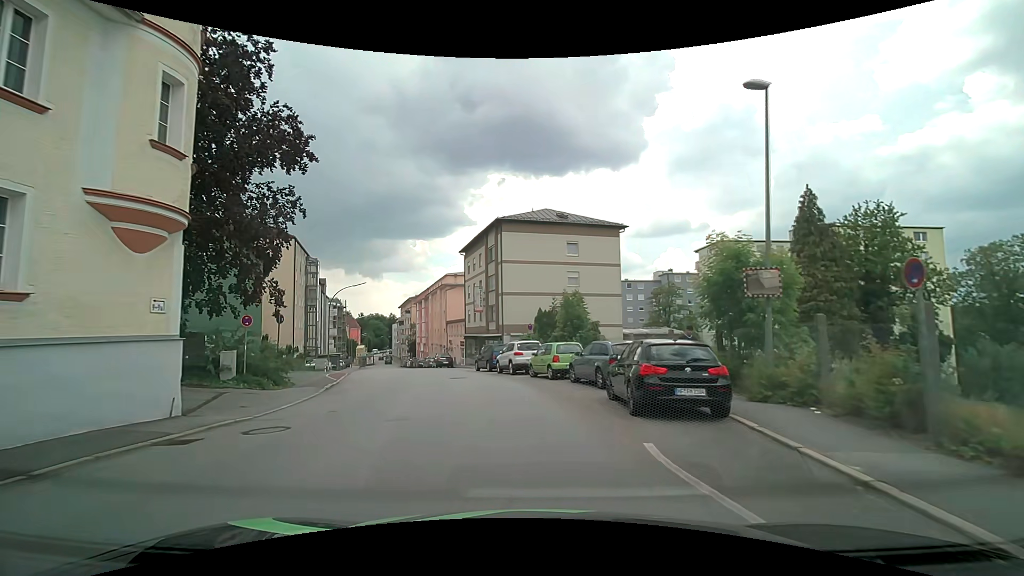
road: tertiary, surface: asphalt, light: Day
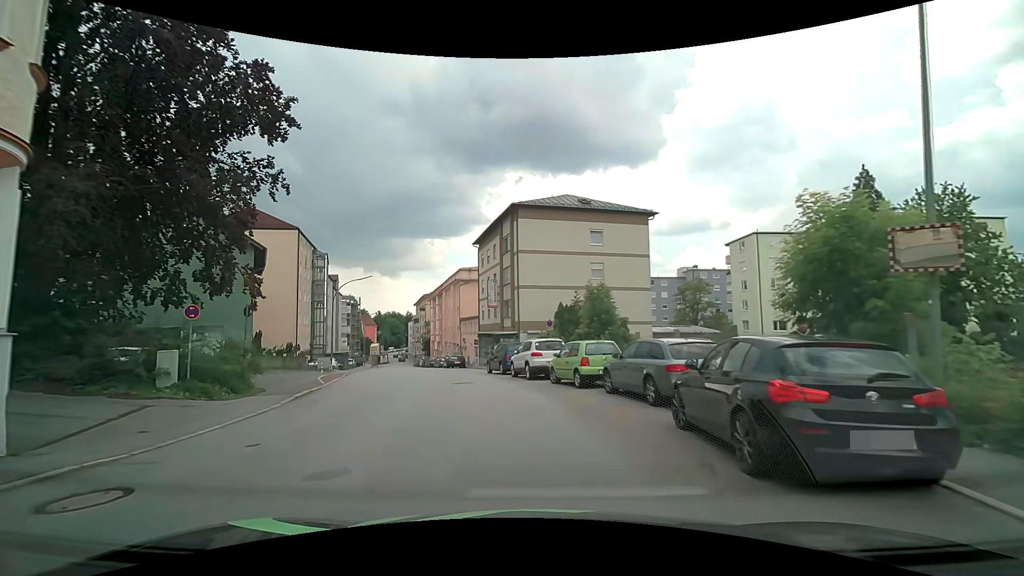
(0.0, +4.2) m; -1°
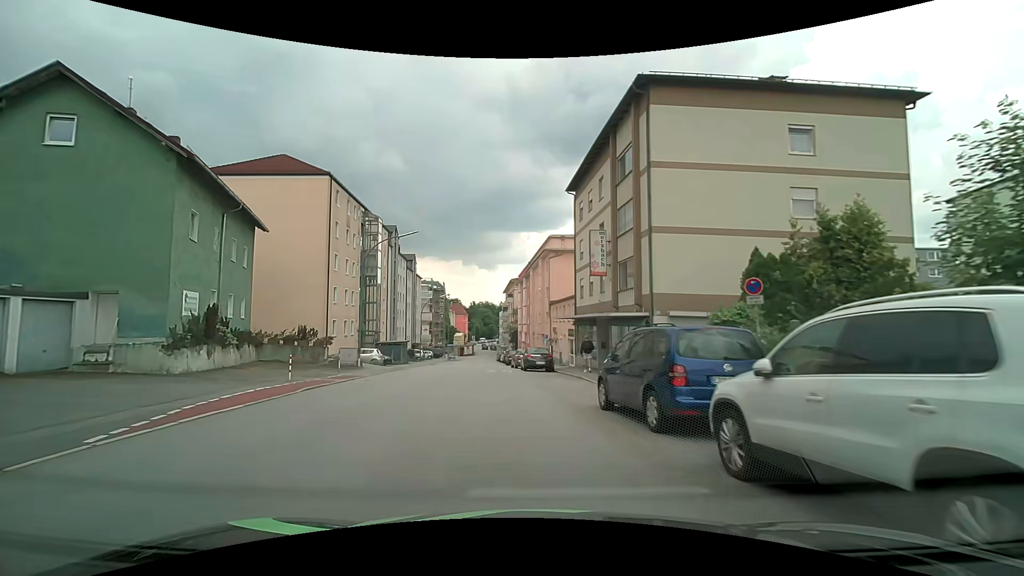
(-1.6, +17.4) m; -11°
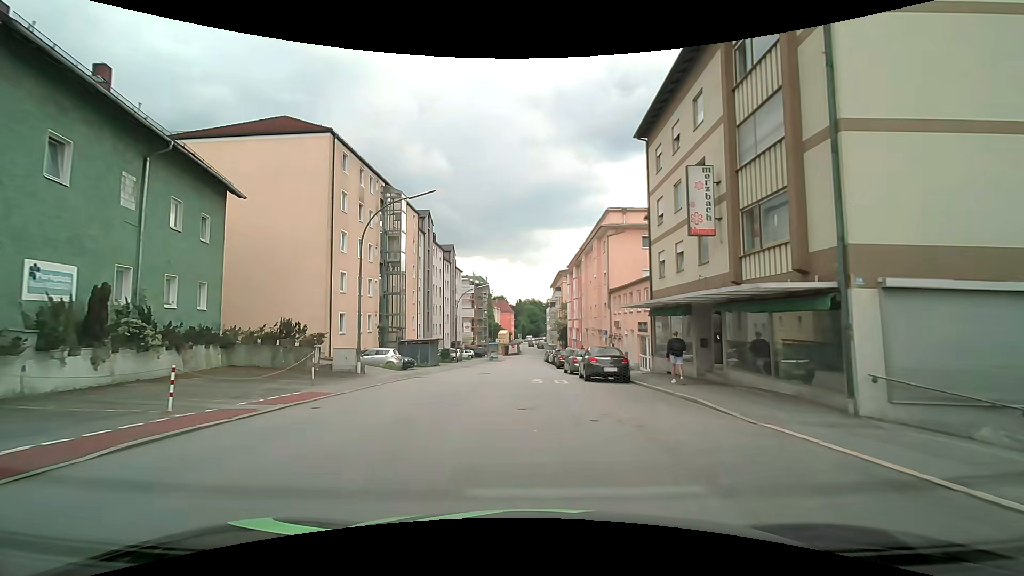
(-0.6, +9.3) m; -6°
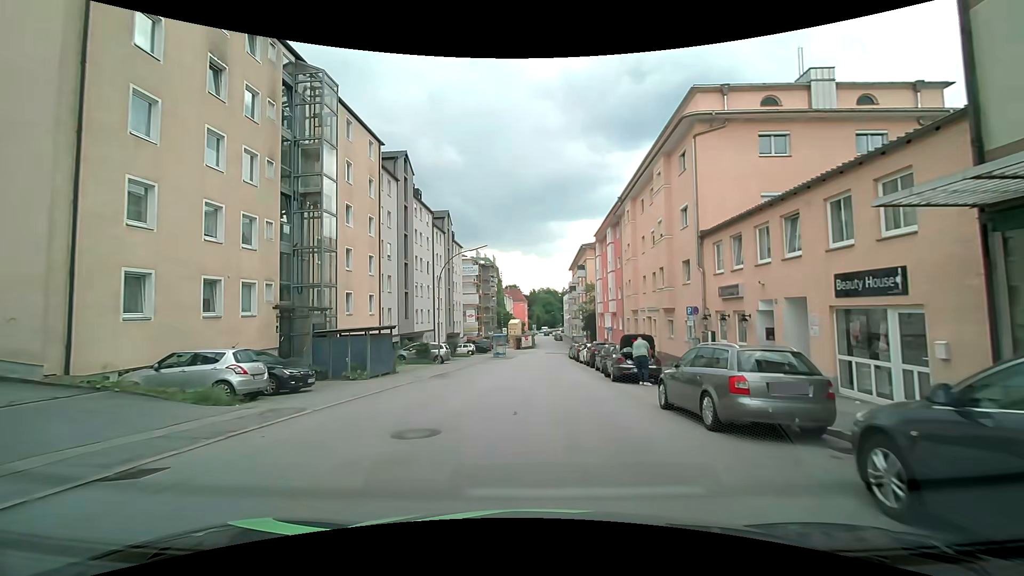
(-0.4, +19.2) m; -1°
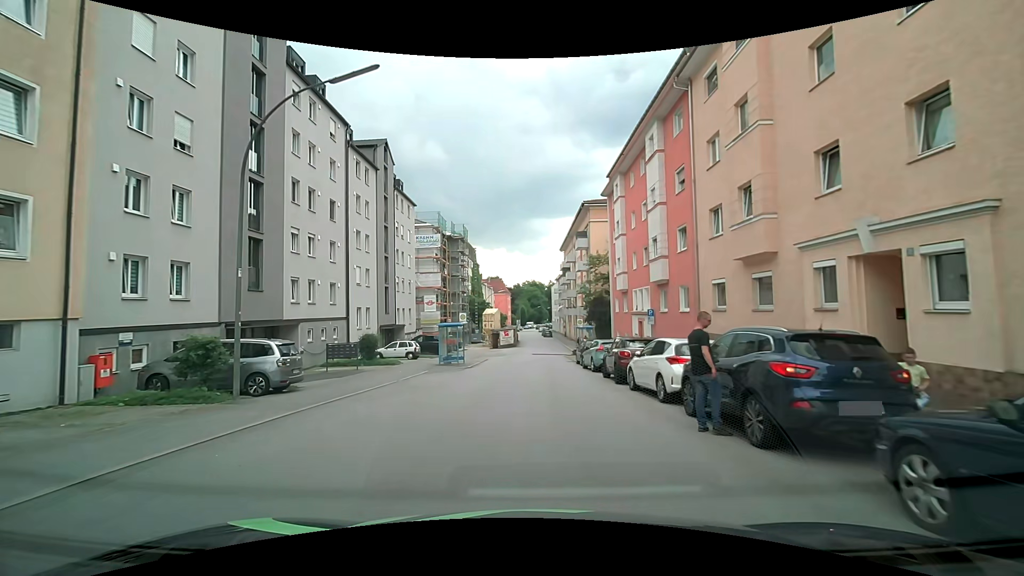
(+0.2, +23.8) m; +1°
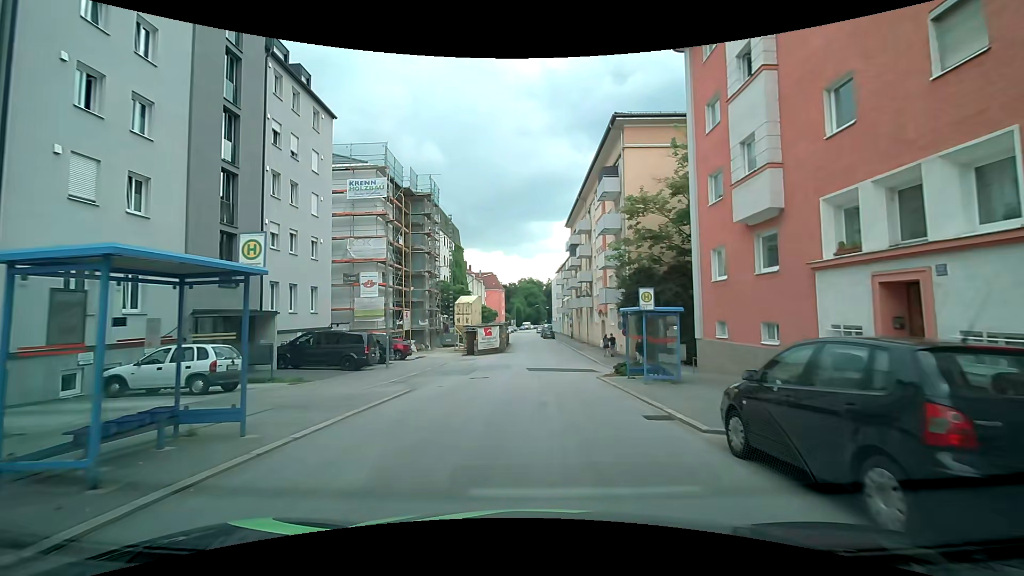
(+0.3, +23.4) m; 0°
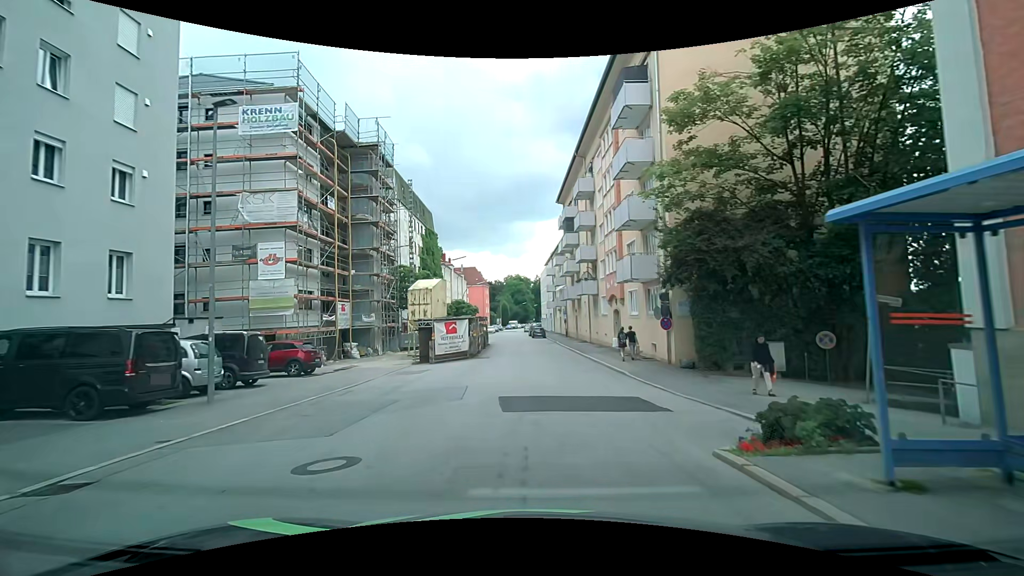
(+0.3, +13.7) m; +1°
